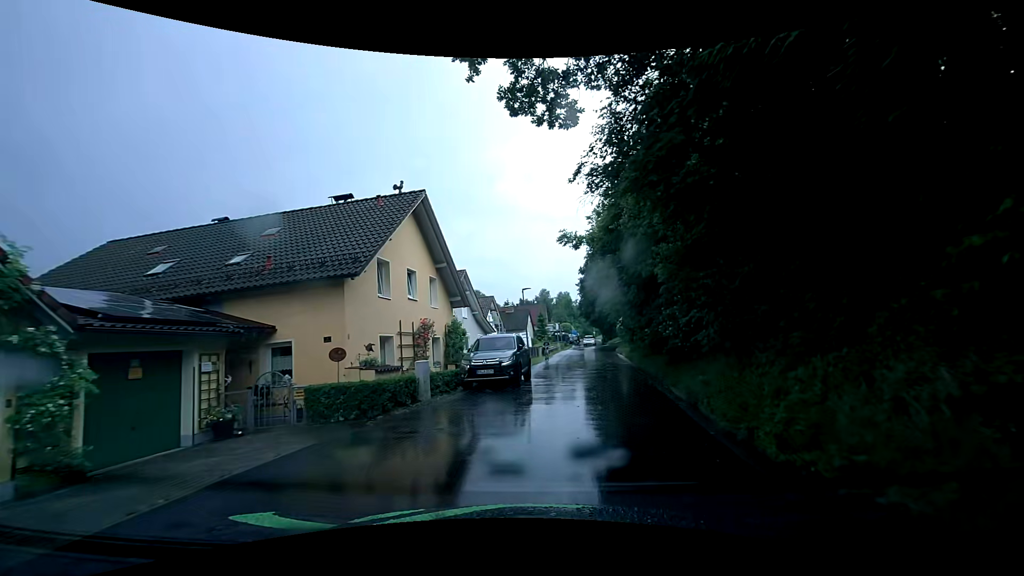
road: residential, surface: asphalt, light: Day
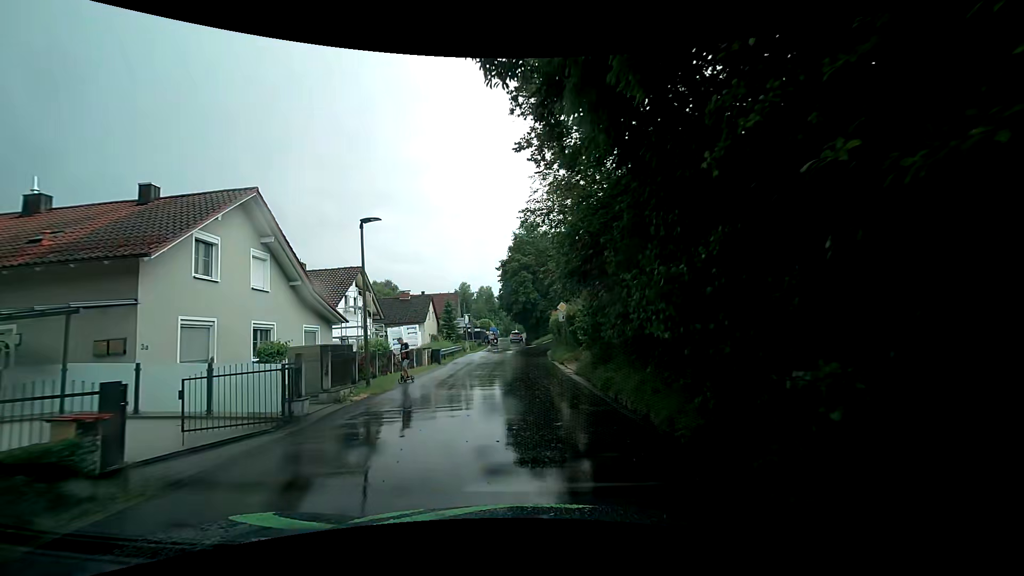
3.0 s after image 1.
(+1.3, +18.4) m; +6°
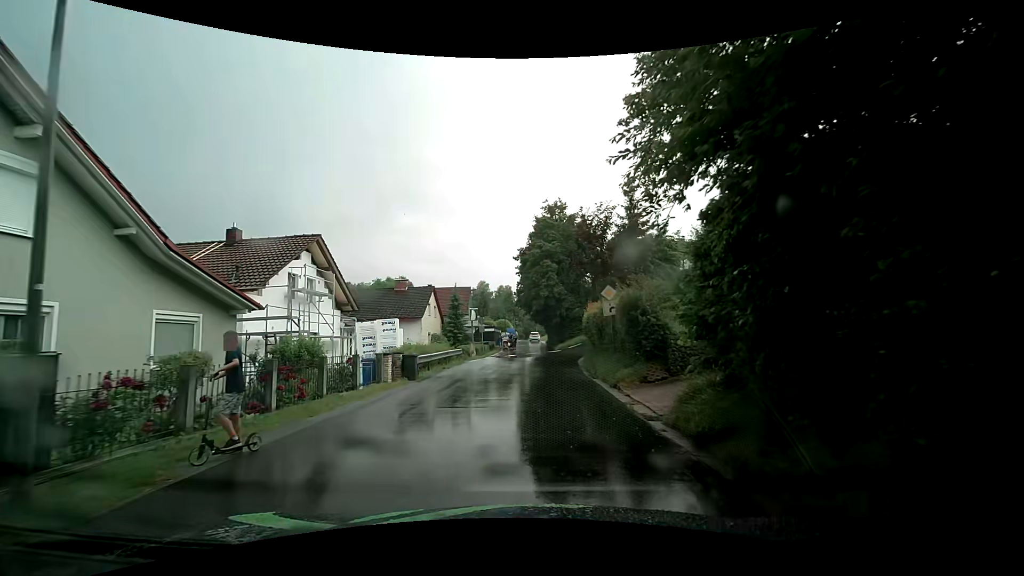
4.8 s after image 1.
(+0.1, +10.3) m; 0°
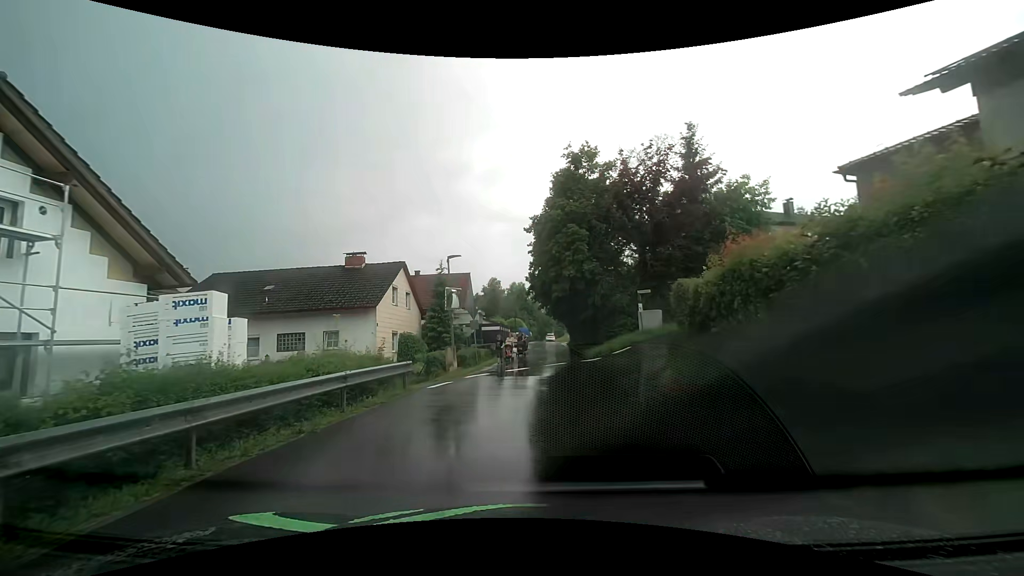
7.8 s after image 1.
(-0.3, +15.2) m; -2°
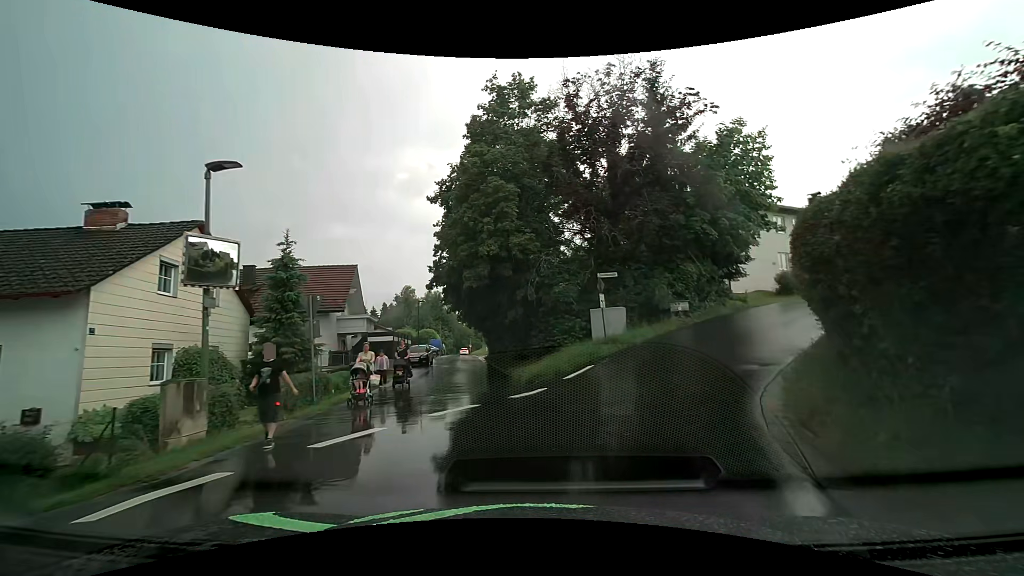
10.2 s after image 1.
(+0.7, +11.9) m; +9°
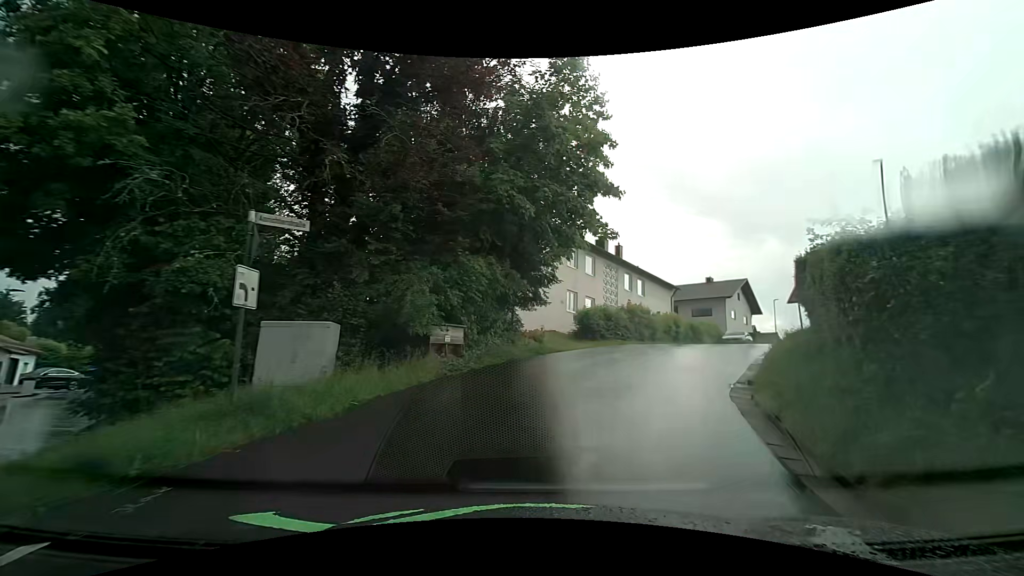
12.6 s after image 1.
(+2.4, +11.1) m; +26°
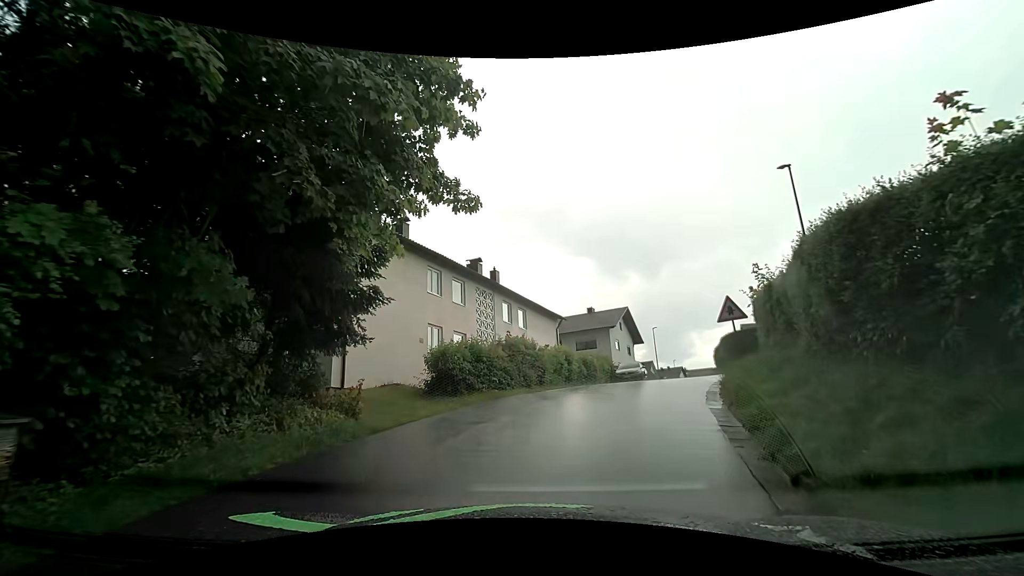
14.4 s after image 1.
(+1.1, +7.3) m; +13°
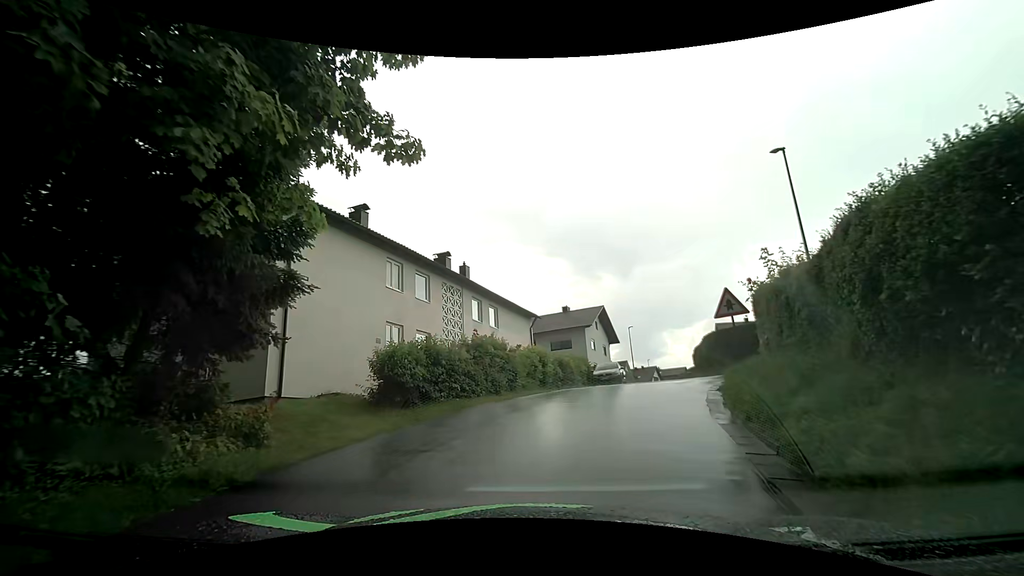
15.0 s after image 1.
(+0.1, +2.2) m; +3°
(+1, +10) (+5, +19) (+8, +29) (+10, +38) (+13, +48) (+15, +58) (+17, +68) (+20, +77) (+22, +87) (+25, +97) m
